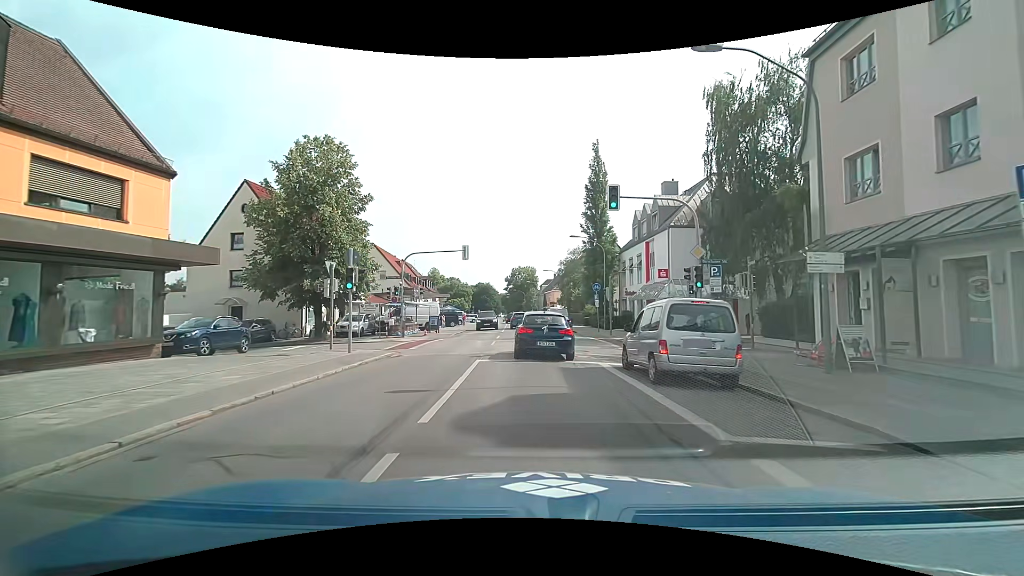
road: secondary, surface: asphalt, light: Day
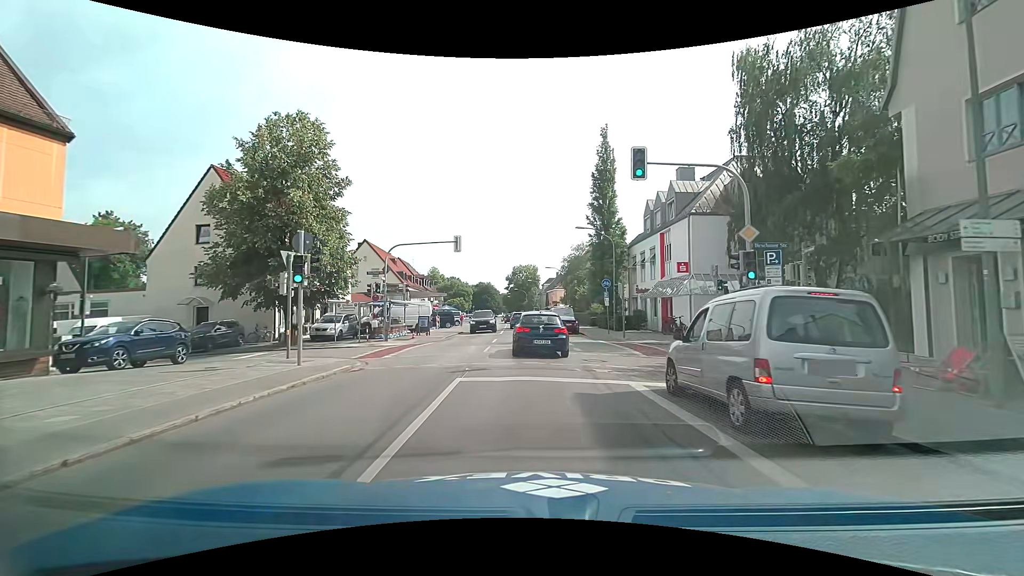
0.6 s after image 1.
(0.0, +4.2) m; 0°
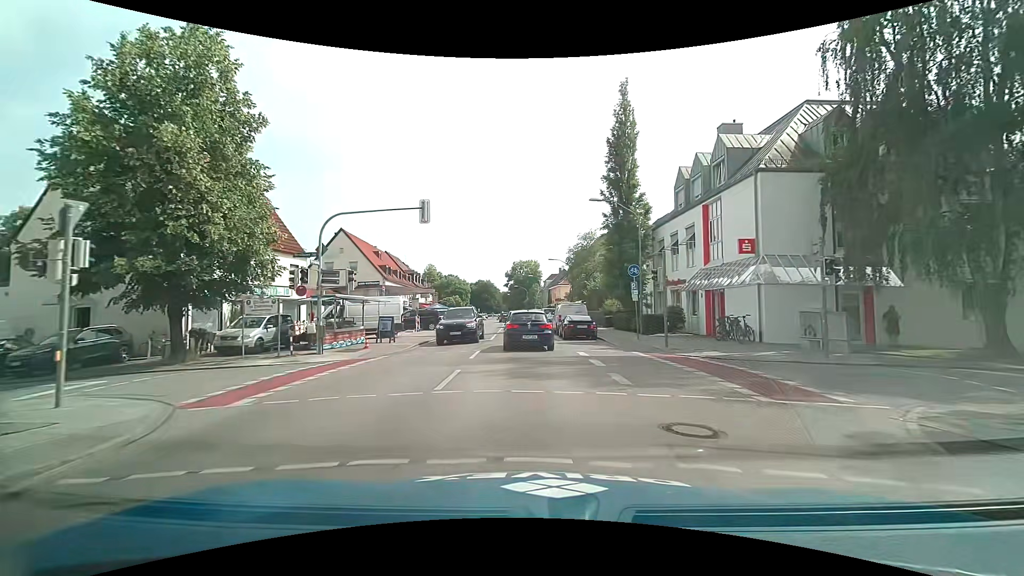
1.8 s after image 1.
(0.0, +9.2) m; 0°
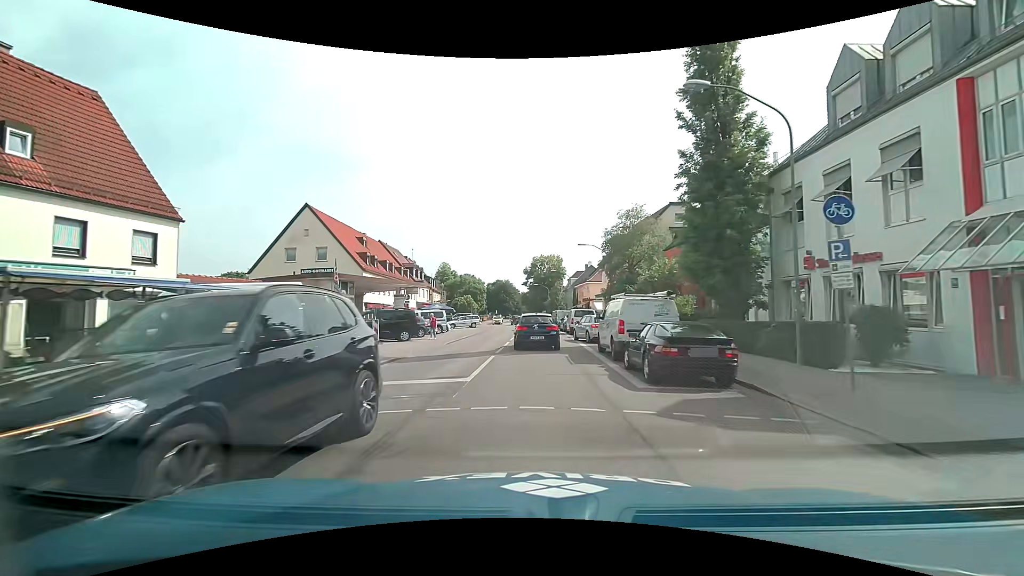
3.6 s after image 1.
(-0.1, +15.4) m; -2°
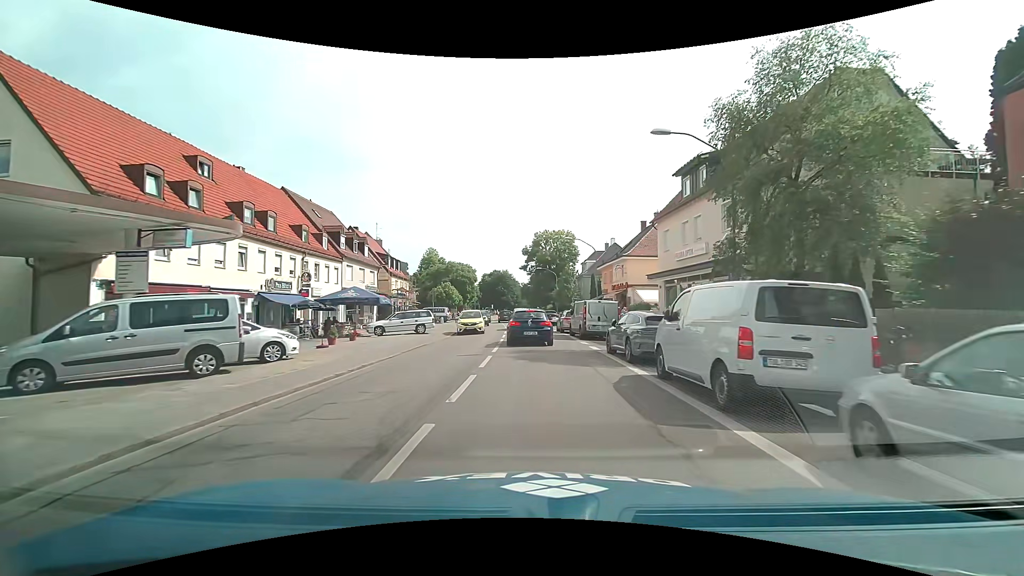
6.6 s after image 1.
(-0.2, +28.9) m; -1°
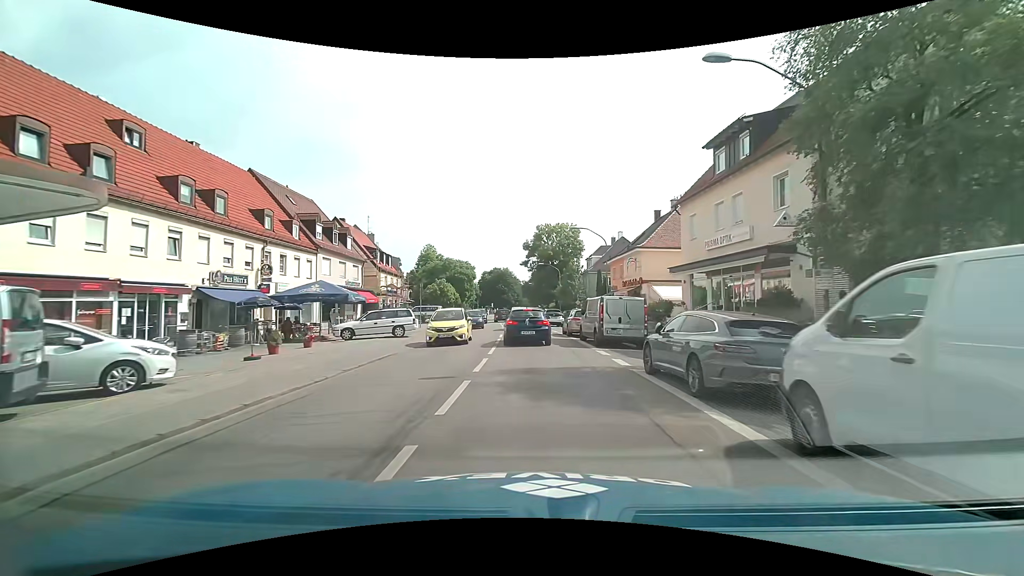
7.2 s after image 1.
(0.0, +5.4) m; 0°
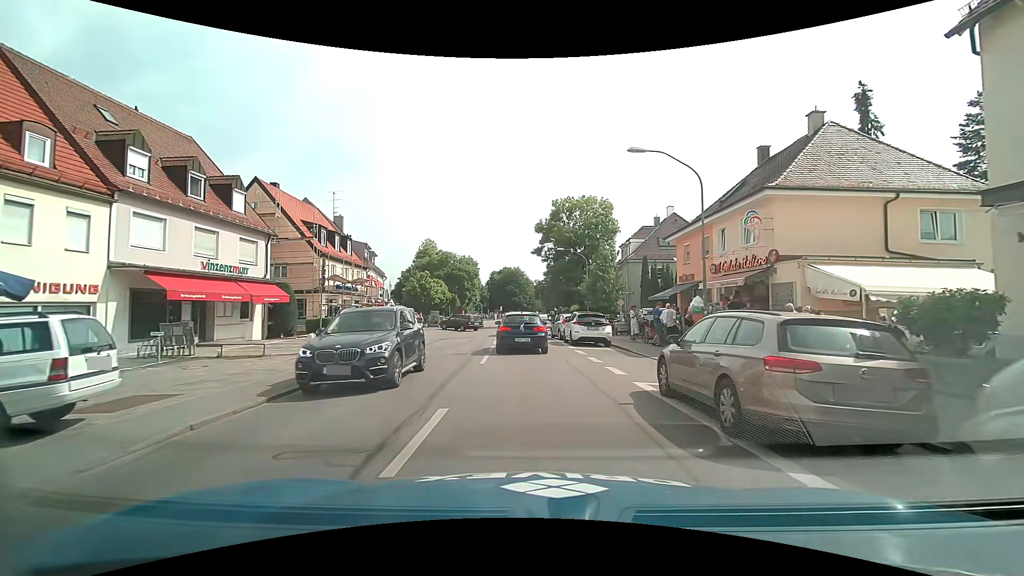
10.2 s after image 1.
(-0.2, +20.0) m; -2°
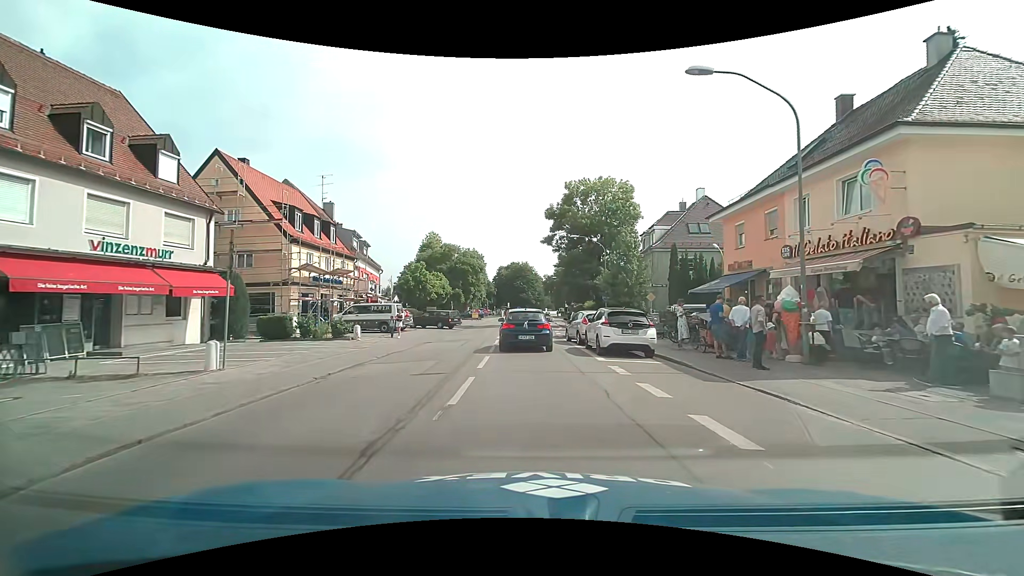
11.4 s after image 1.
(0.0, +6.4) m; -1°
(0, +10) (0, +20) (0, +30) (0, +40) (+1, +50) (+1, +60) (+1, +70) (+1, +80) (+1, +90) (+2, +100) m
